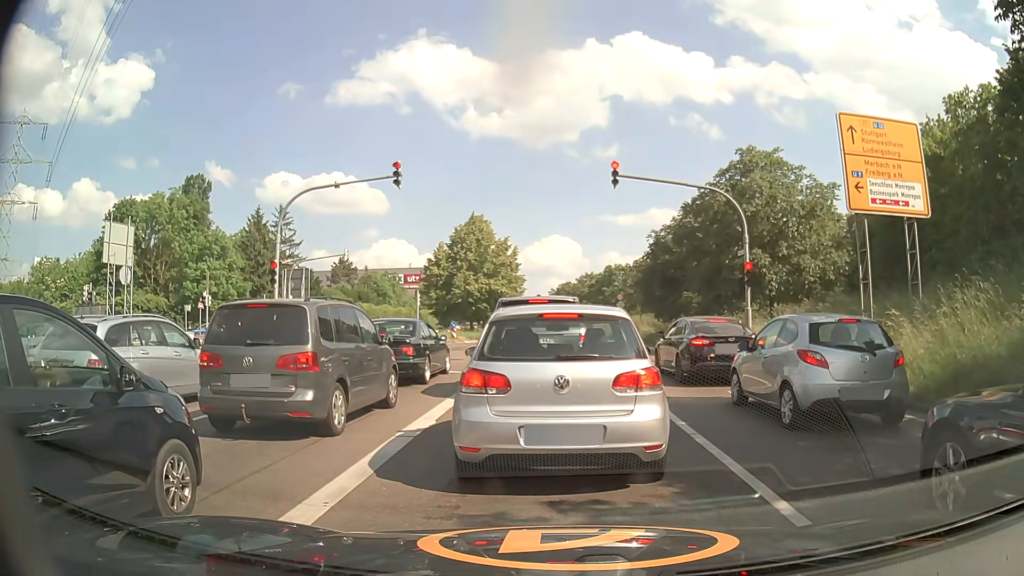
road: primary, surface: asphalt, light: Day
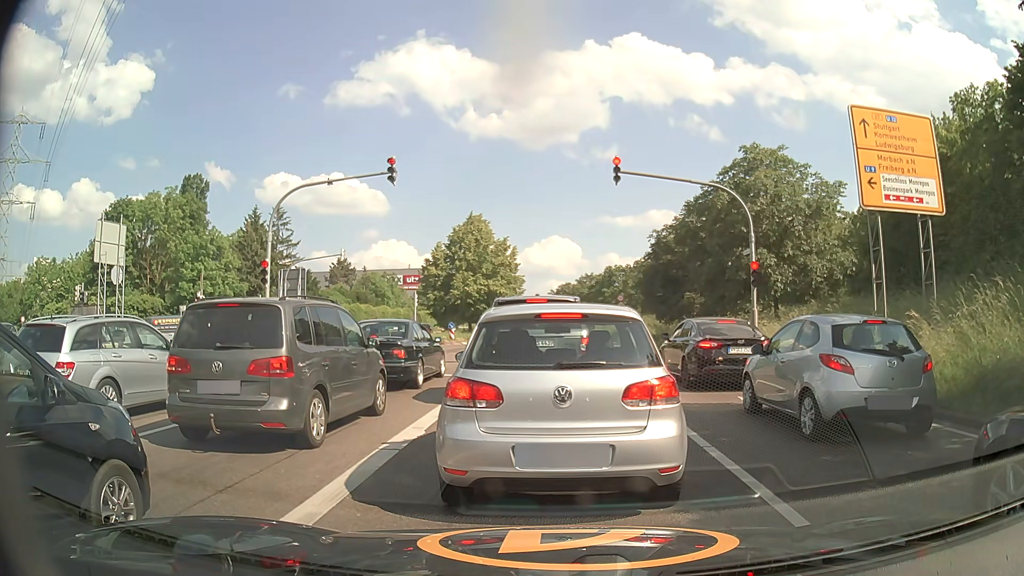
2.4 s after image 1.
(0.0, +0.8) m; 0°
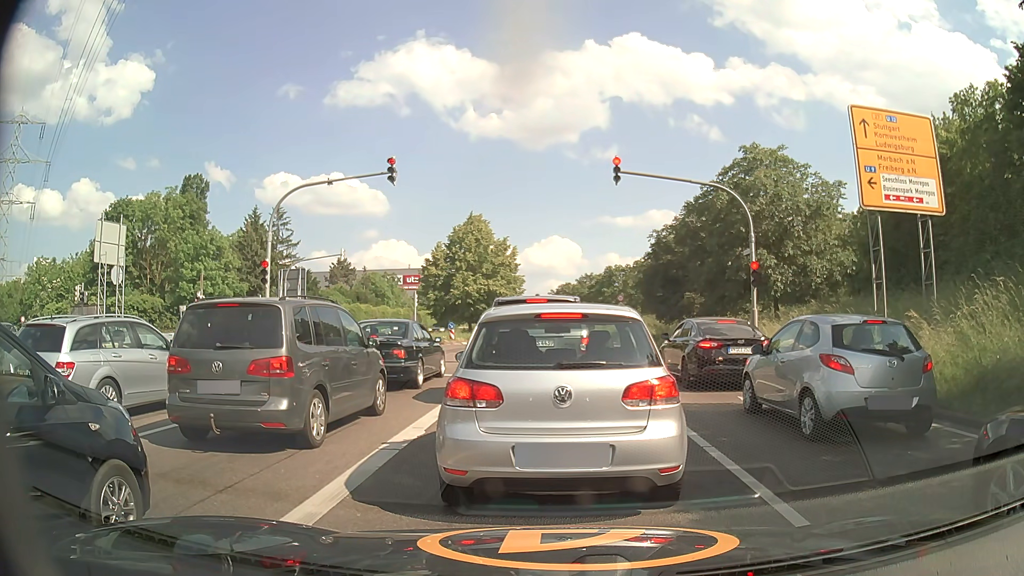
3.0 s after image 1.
(0.0, 0.0) m; 0°
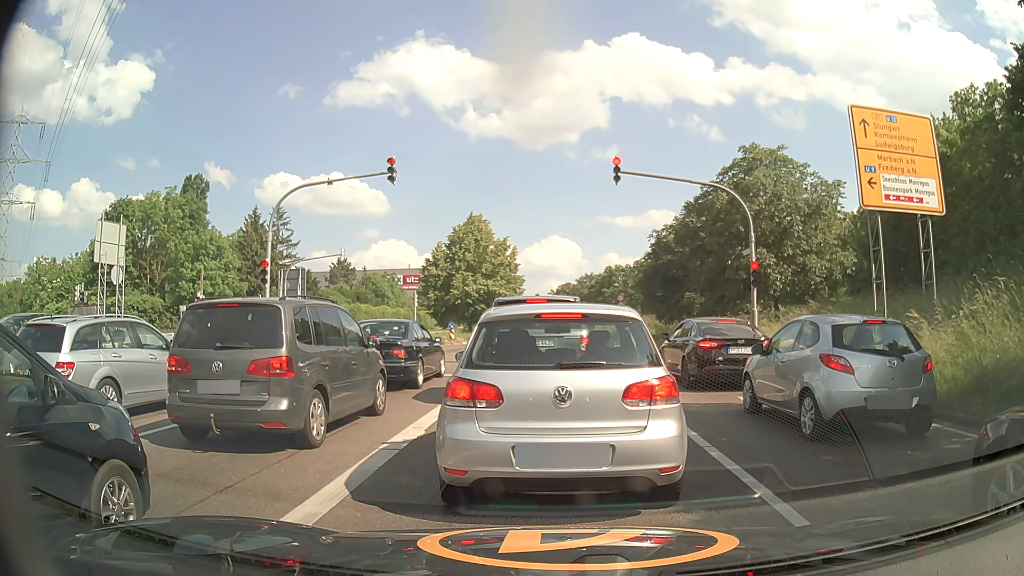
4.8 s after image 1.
(0.0, 0.0) m; 0°
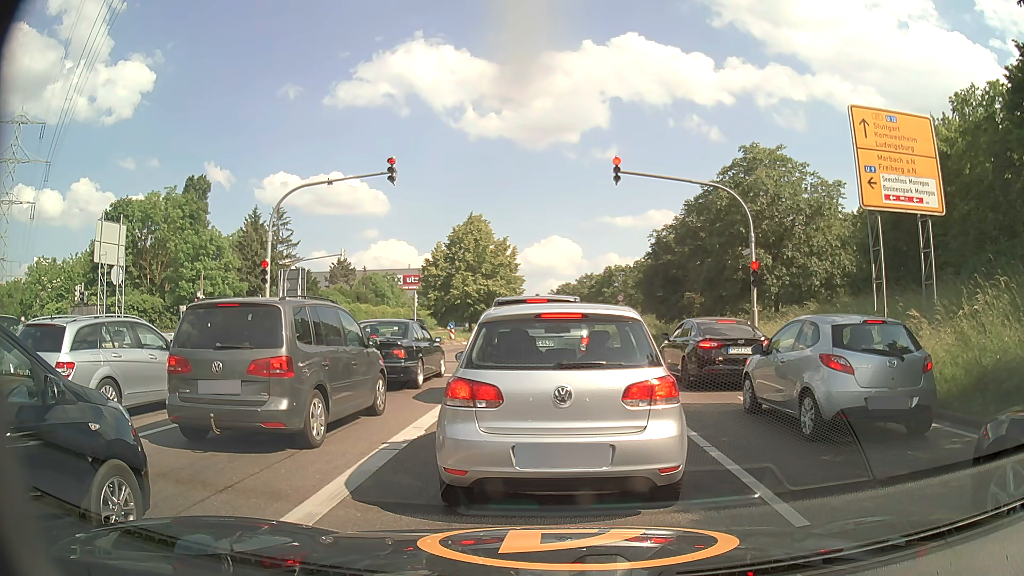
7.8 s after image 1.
(0.0, 0.0) m; 0°
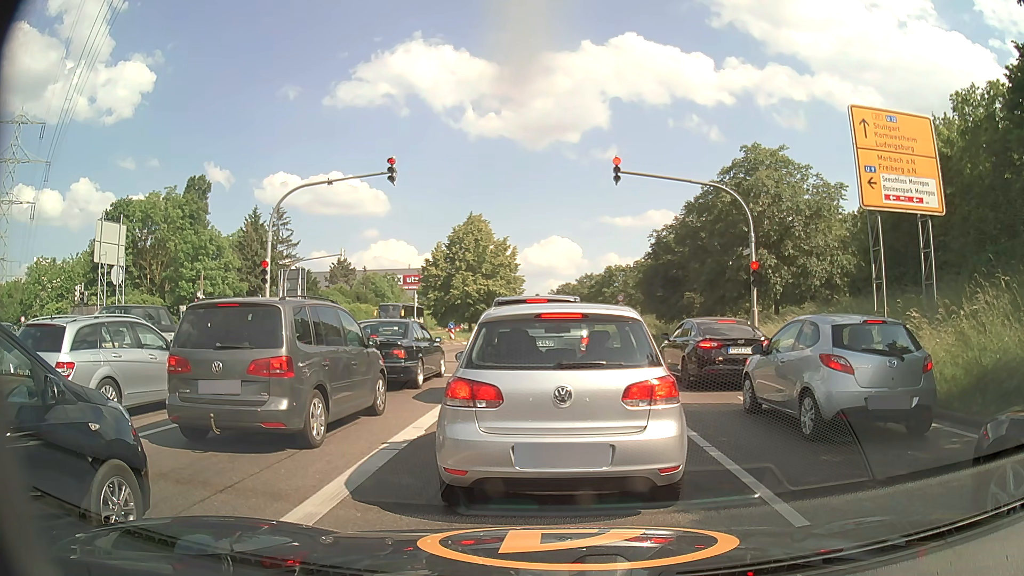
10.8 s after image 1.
(0.0, 0.0) m; 0°
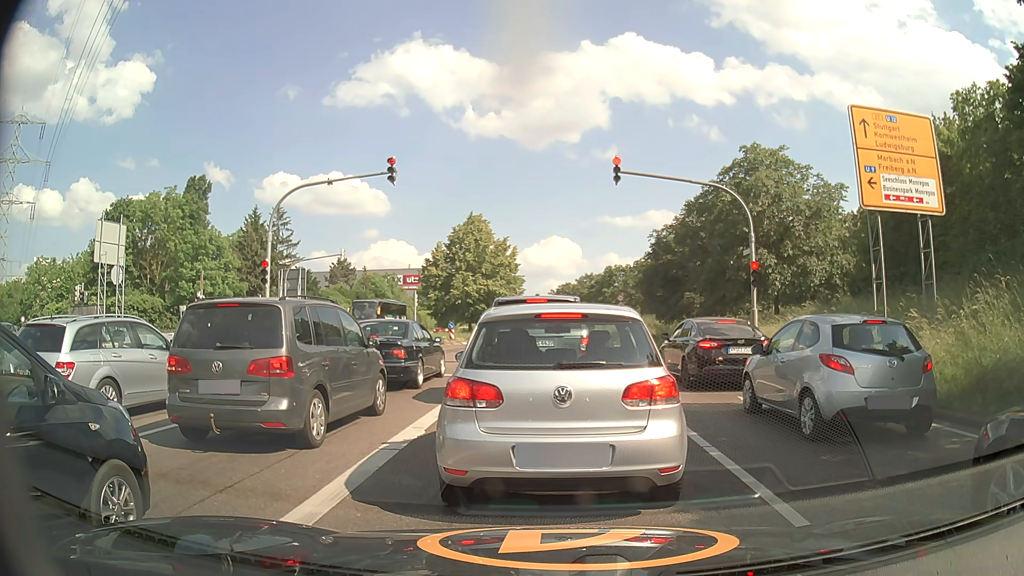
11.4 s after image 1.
(0.0, 0.0) m; 0°
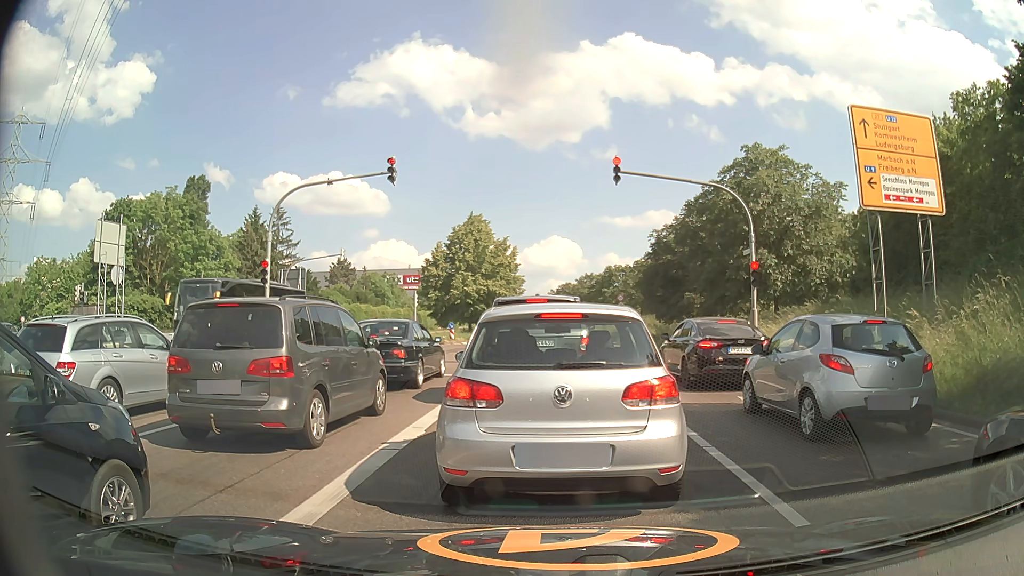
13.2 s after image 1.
(0.0, 0.0) m; 0°
